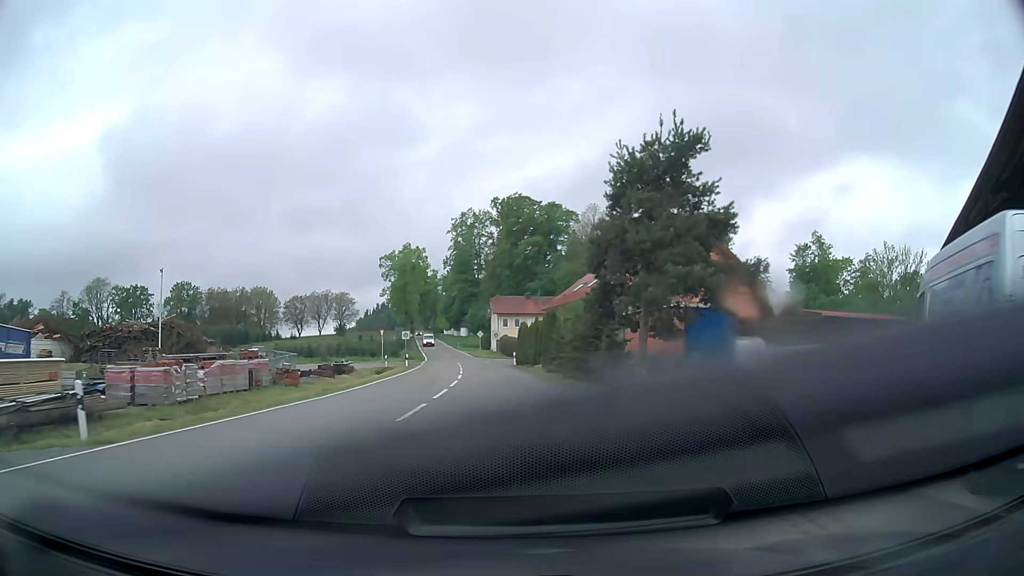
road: tertiary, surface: asphalt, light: Day
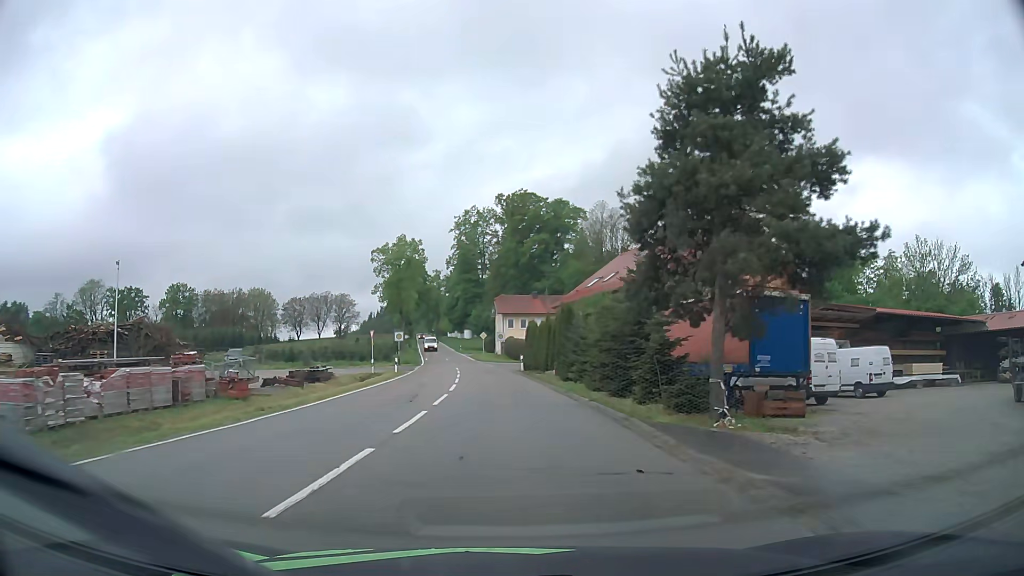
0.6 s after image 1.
(0.0, +7.5) m; 0°
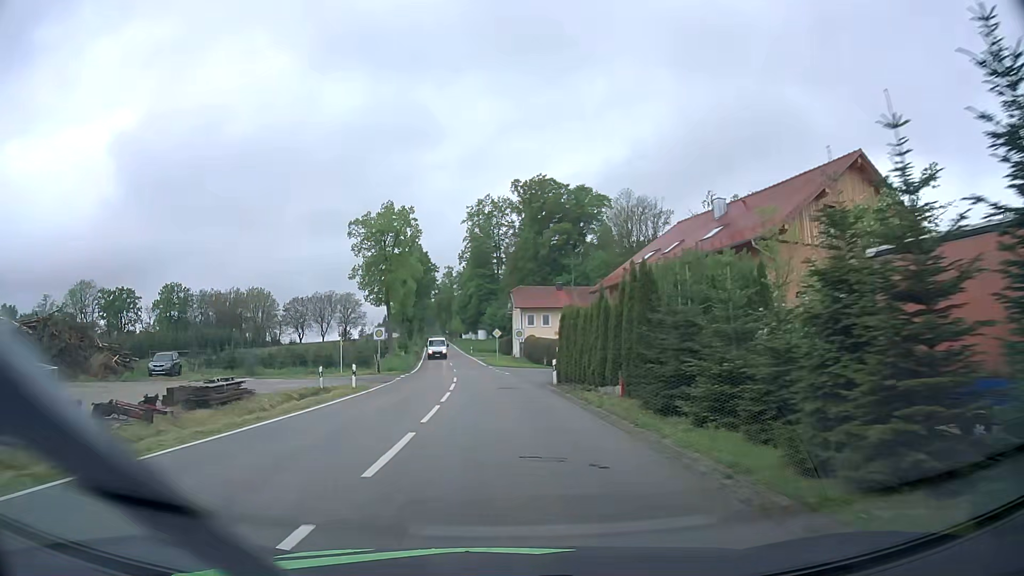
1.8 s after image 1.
(-0.2, +16.6) m; -2°
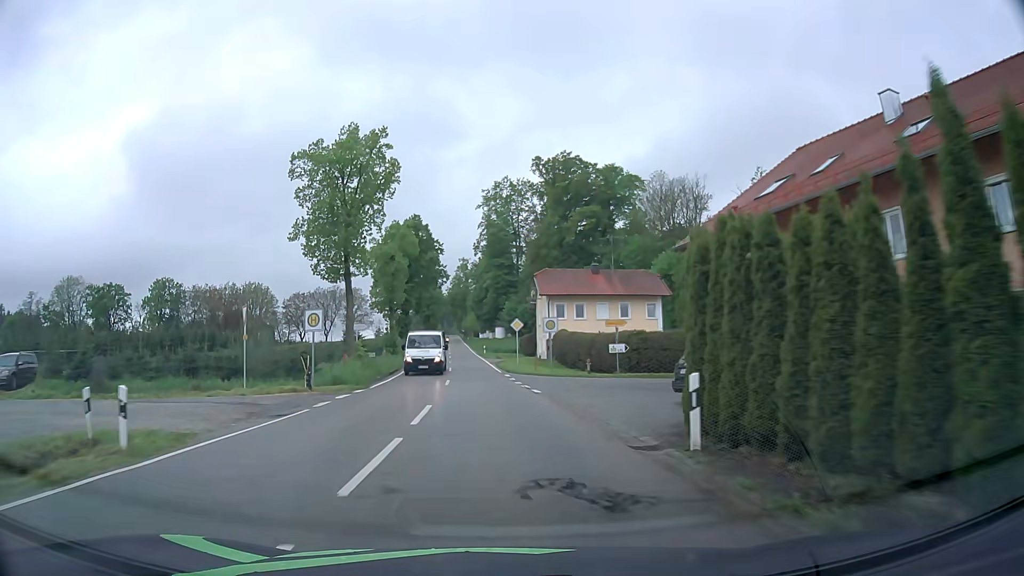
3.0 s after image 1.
(-0.2, +18.5) m; -1°
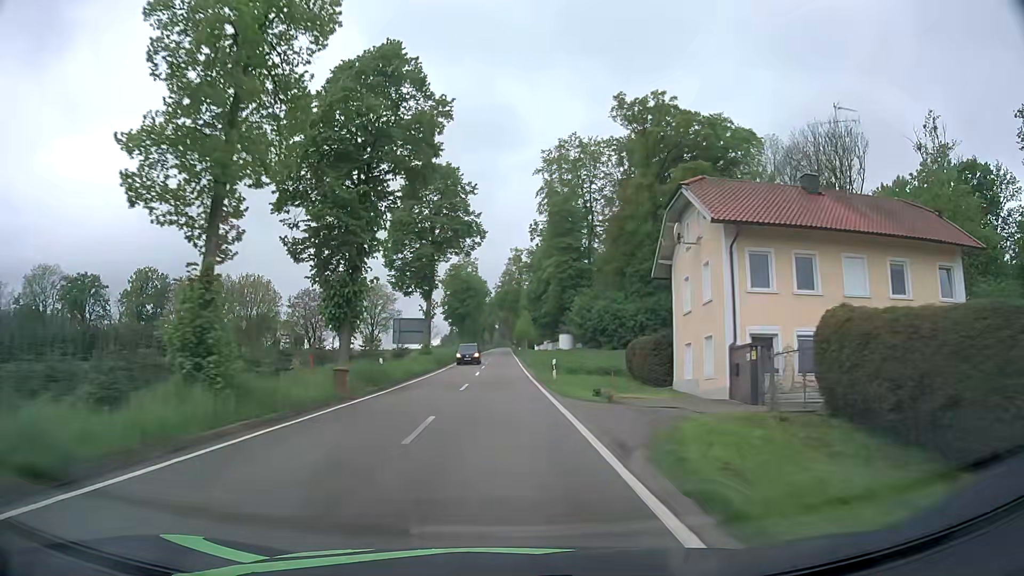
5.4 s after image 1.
(-1.8, +40.7) m; -5°
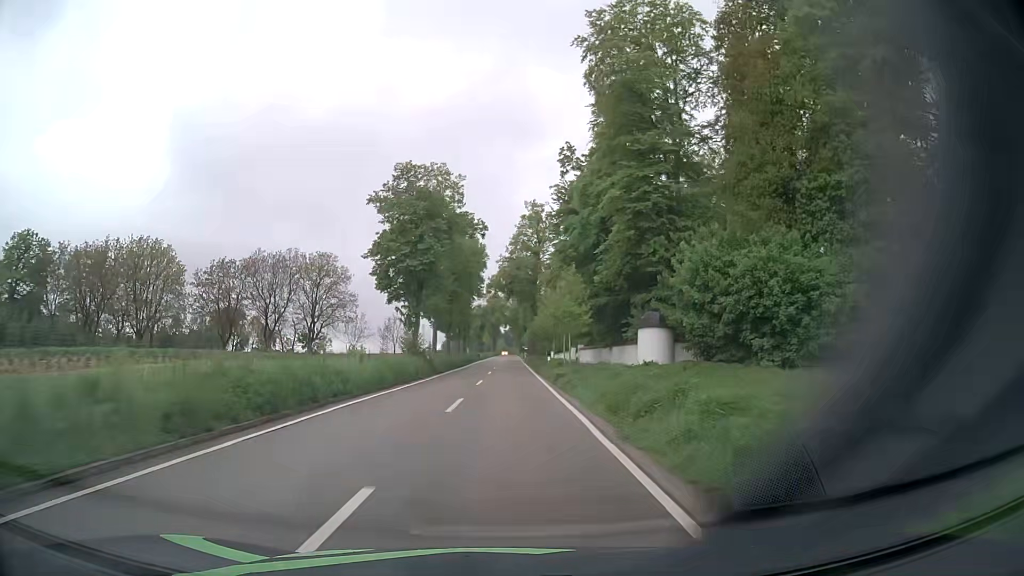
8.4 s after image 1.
(-0.4, +52.5) m; -1°
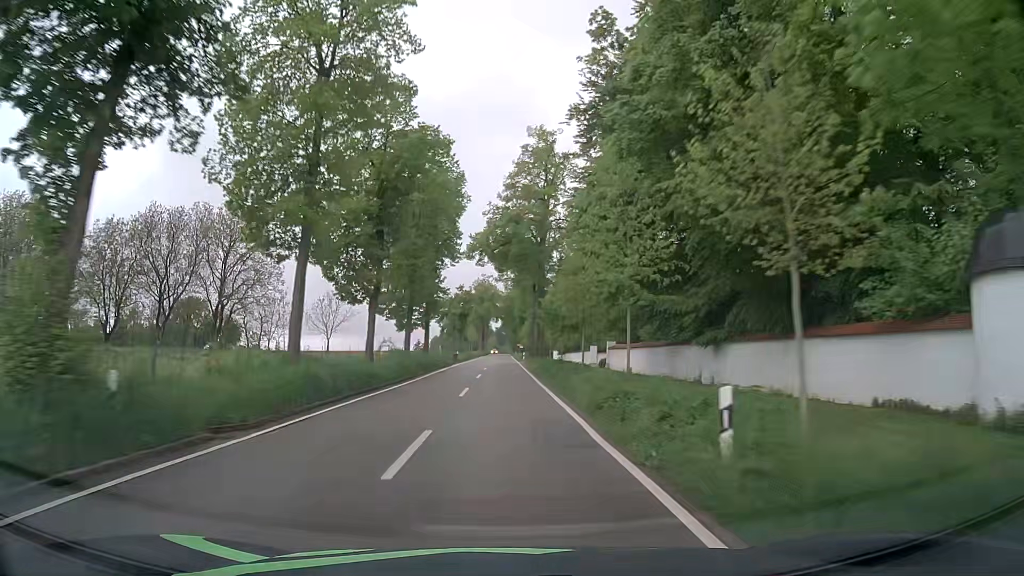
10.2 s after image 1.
(+0.1, +32.2) m; +1°
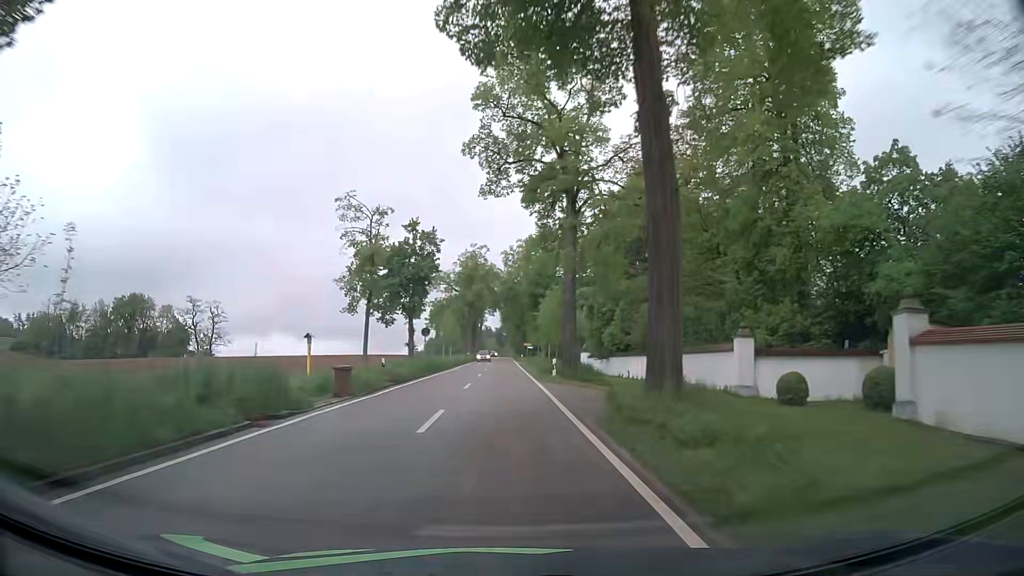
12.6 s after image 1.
(+0.1, +46.0) m; +1°
(0, +10) (0, +20) (0, +30) (0, +40) (0, +50) (-1, +60) (-1, +70) (-1, +80) (-1, +90) (-1, +100) m
